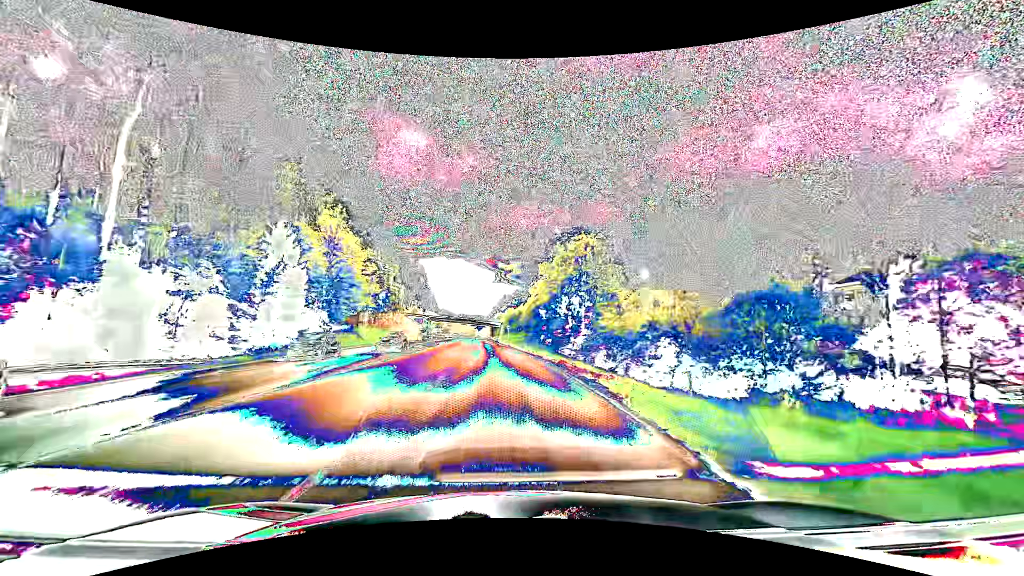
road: secondary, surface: asphalt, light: Day
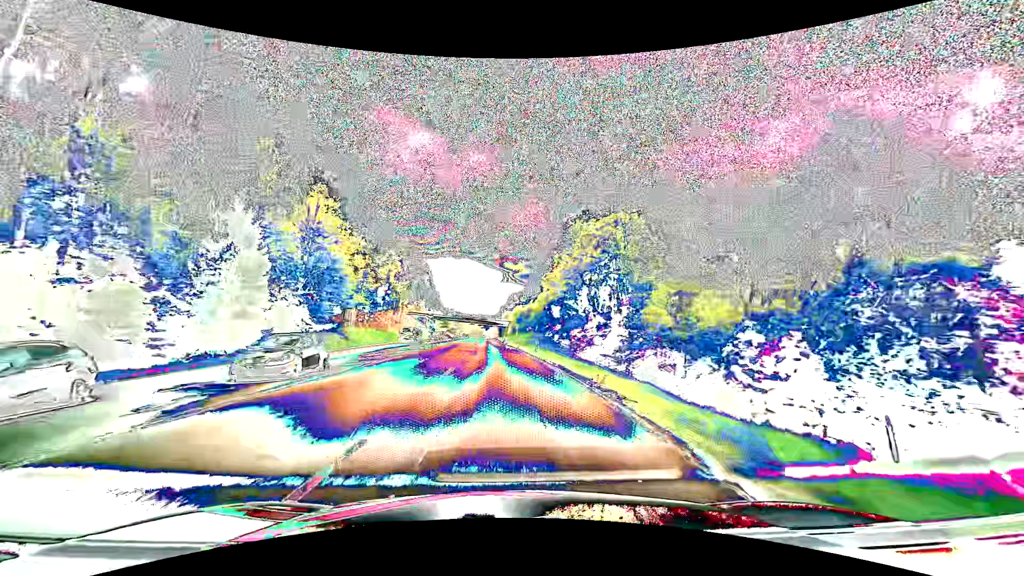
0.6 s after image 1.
(-0.1, +9.2) m; -1°
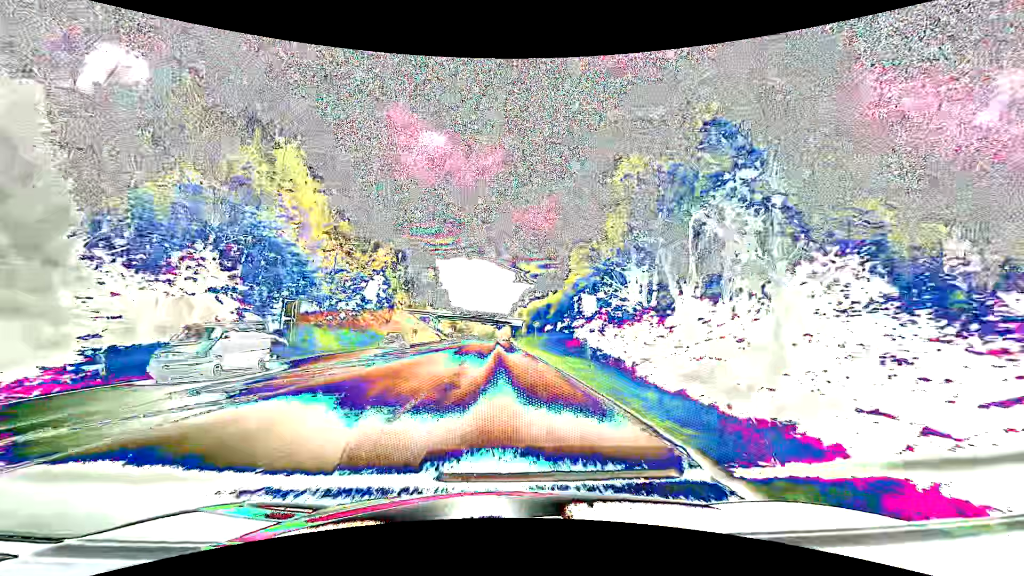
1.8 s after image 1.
(-0.3, +18.3) m; -2°
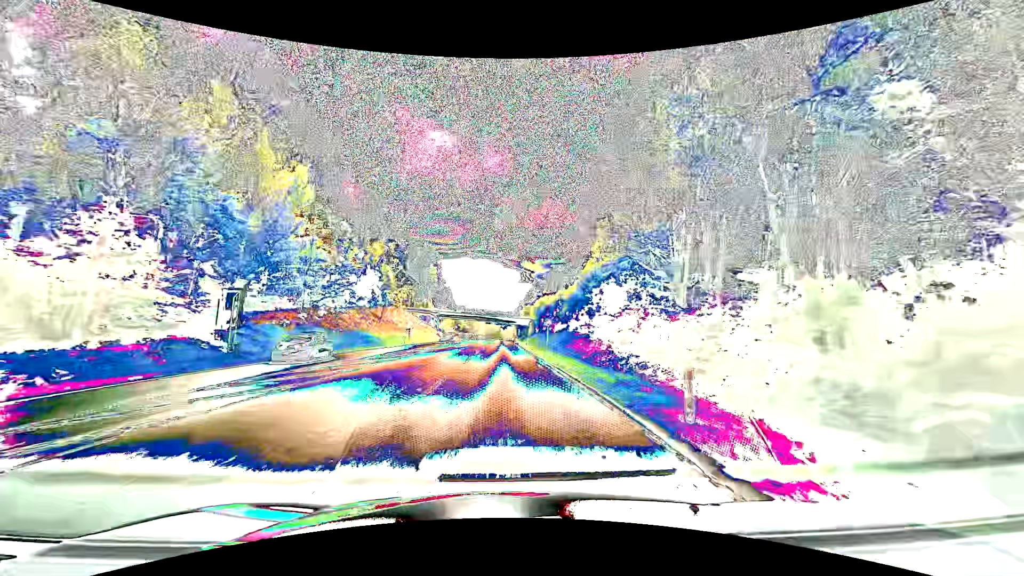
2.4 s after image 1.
(0.0, +9.2) m; 0°
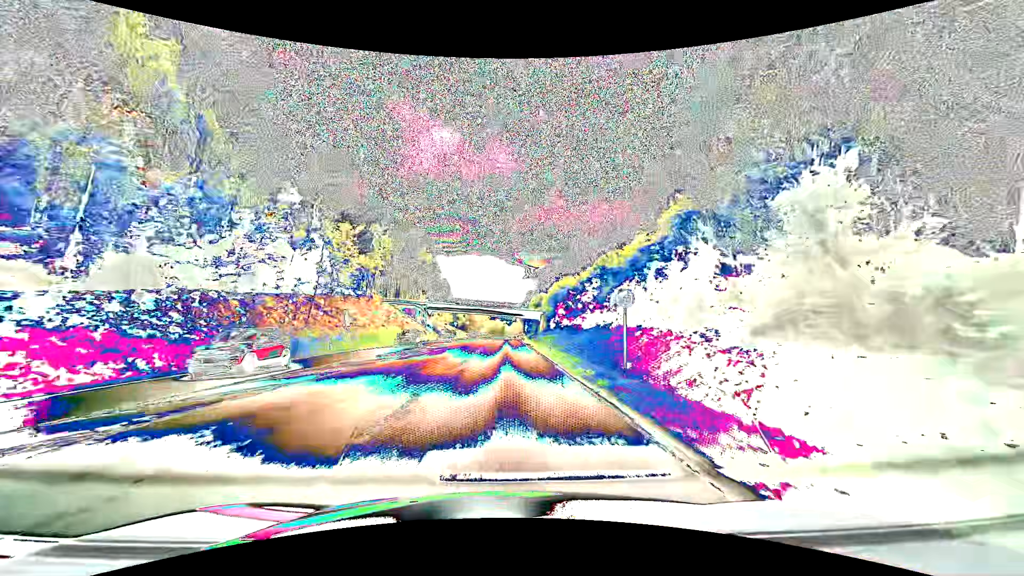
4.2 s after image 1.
(-0.3, +27.6) m; -1°
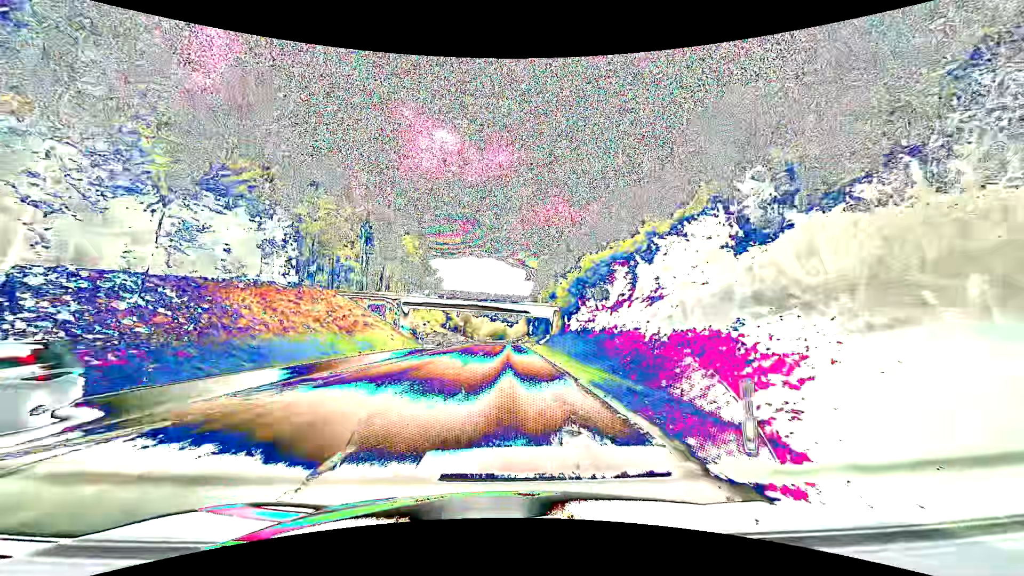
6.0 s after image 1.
(0.0, +27.5) m; 0°
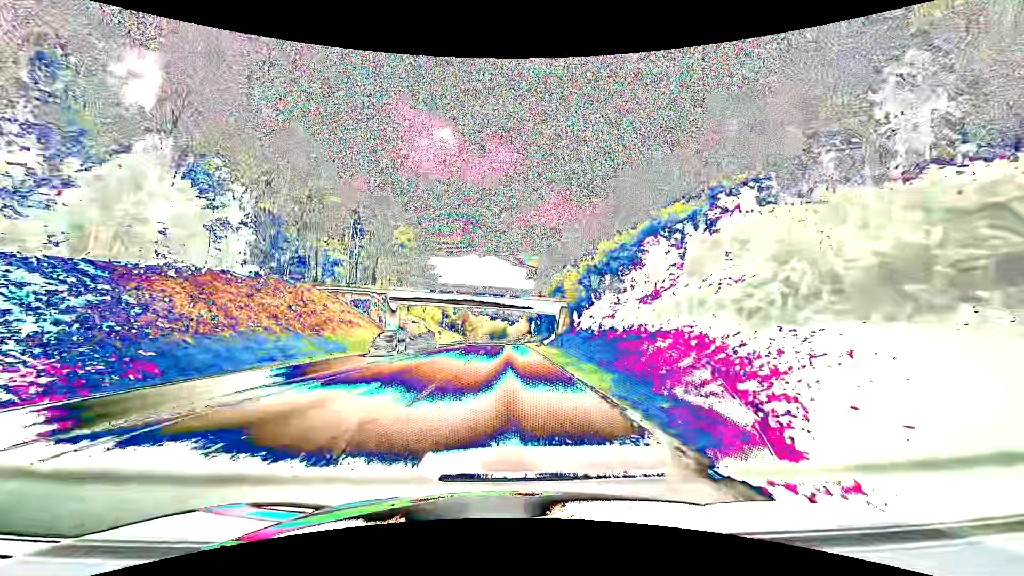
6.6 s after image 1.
(0.0, +9.2) m; 0°
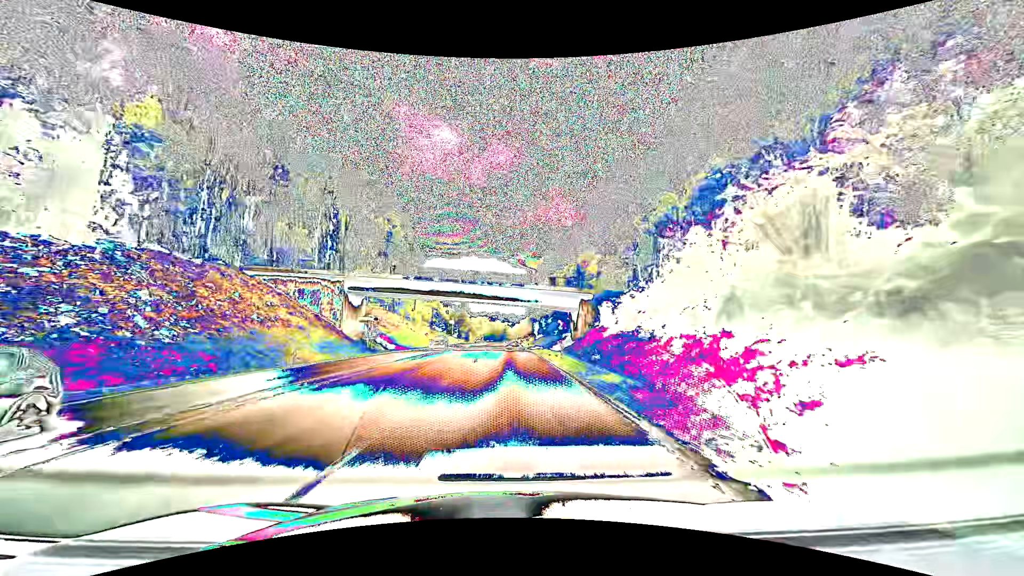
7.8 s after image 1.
(-0.1, +18.8) m; 0°
(0, +10) (0, +20) (0, +30) (0, +40) (0, +50) (+1, +60) (+1, +70) (+1, +80) (+1, +90) (+1, +100) m
